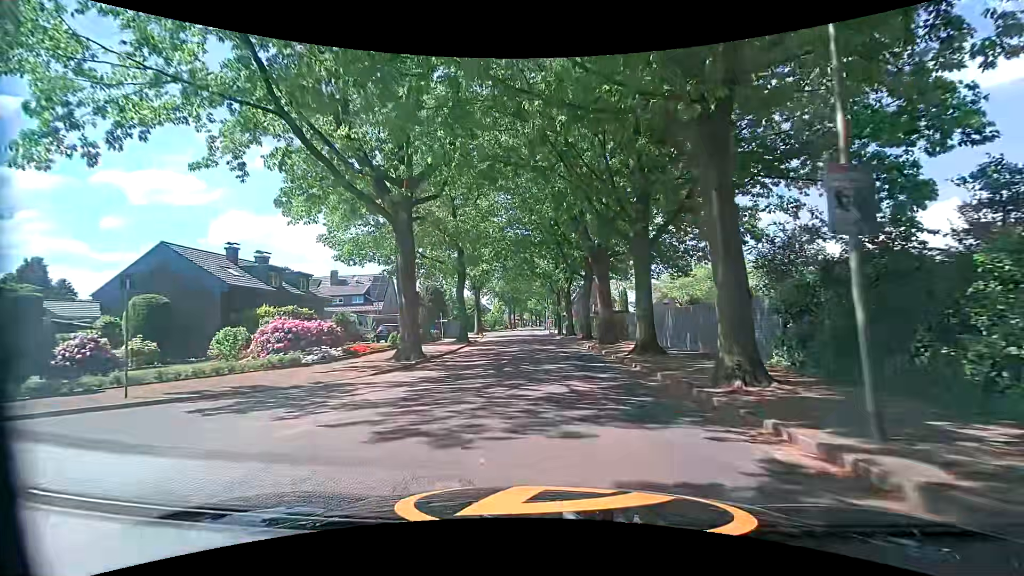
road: tertiary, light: Day
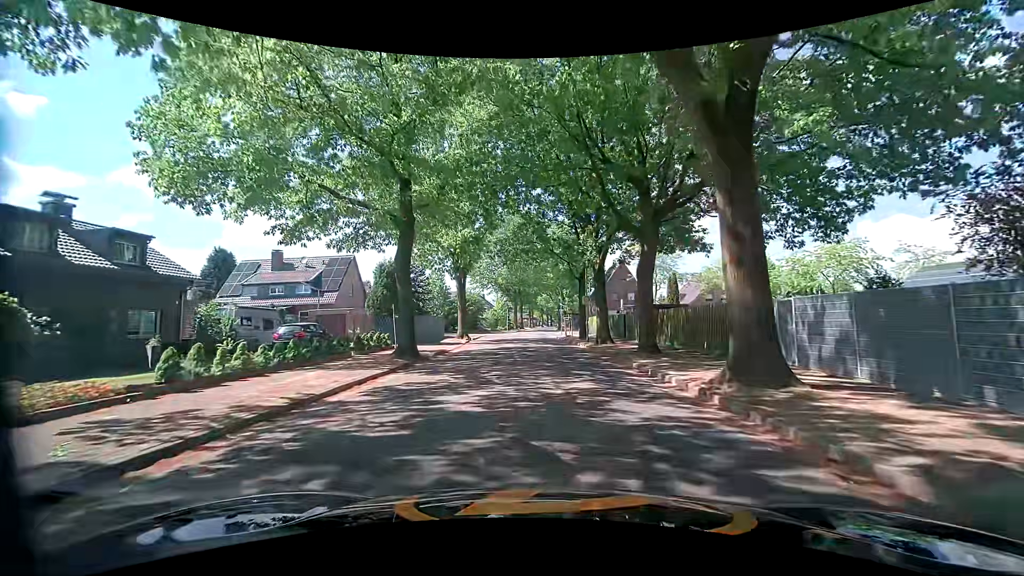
(+0.2, +18.2) m; 0°
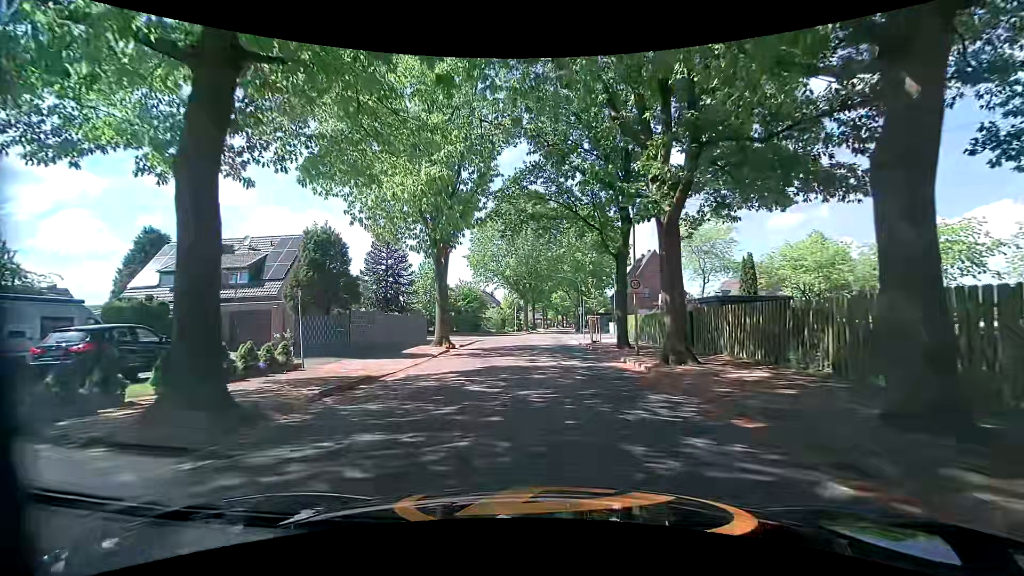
(-0.2, +12.9) m; -3°
